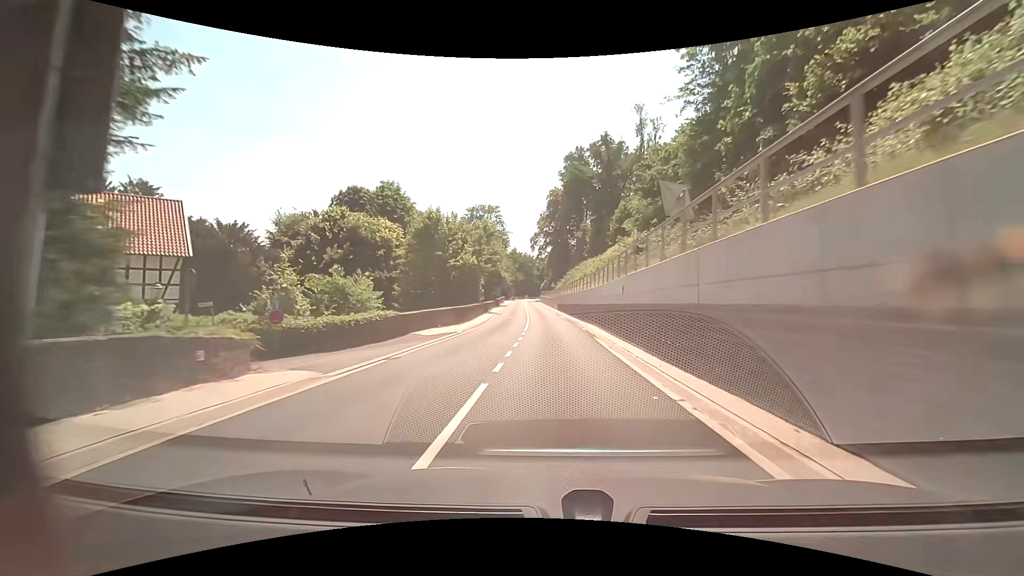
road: secondary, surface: asphalt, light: Day
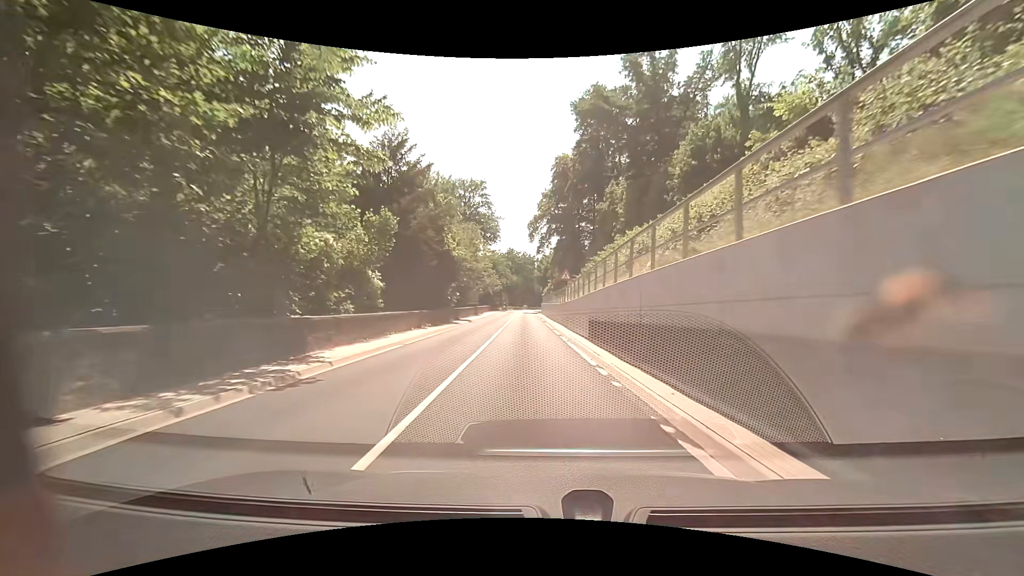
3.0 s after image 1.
(-0.1, +40.7) m; 0°
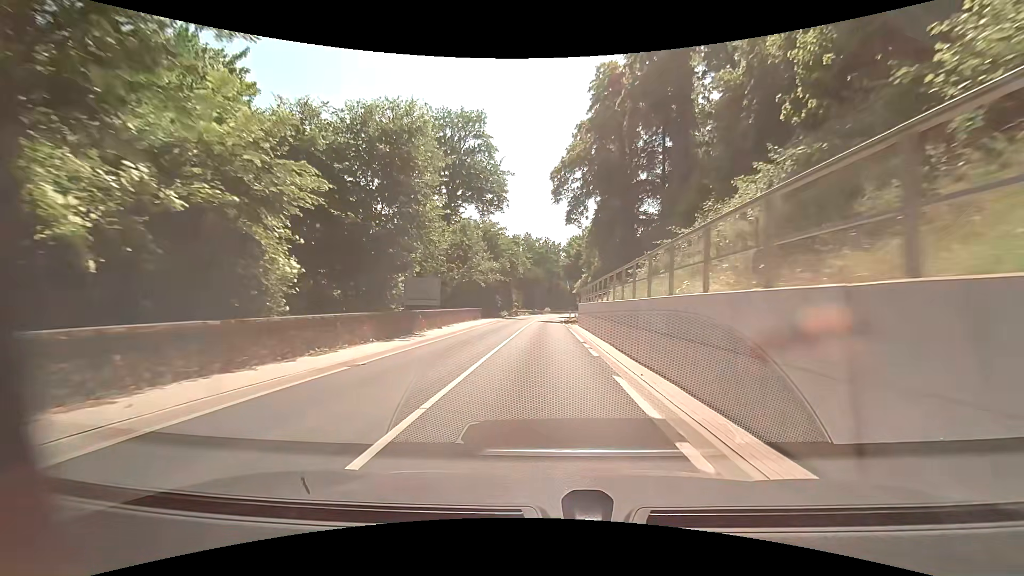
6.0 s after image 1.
(-1.4, +38.7) m; -3°
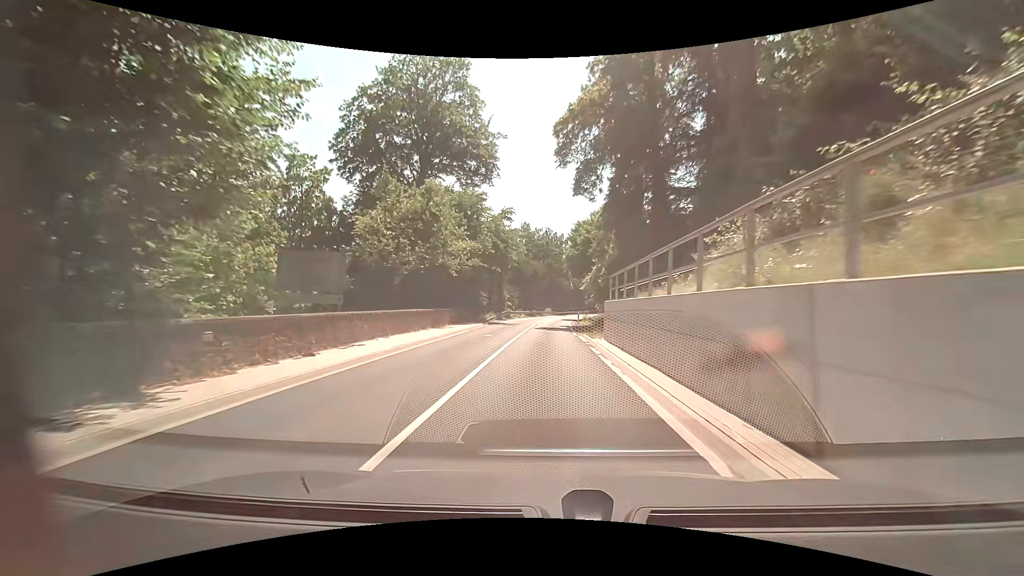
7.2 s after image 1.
(0.0, +15.3) m; 0°
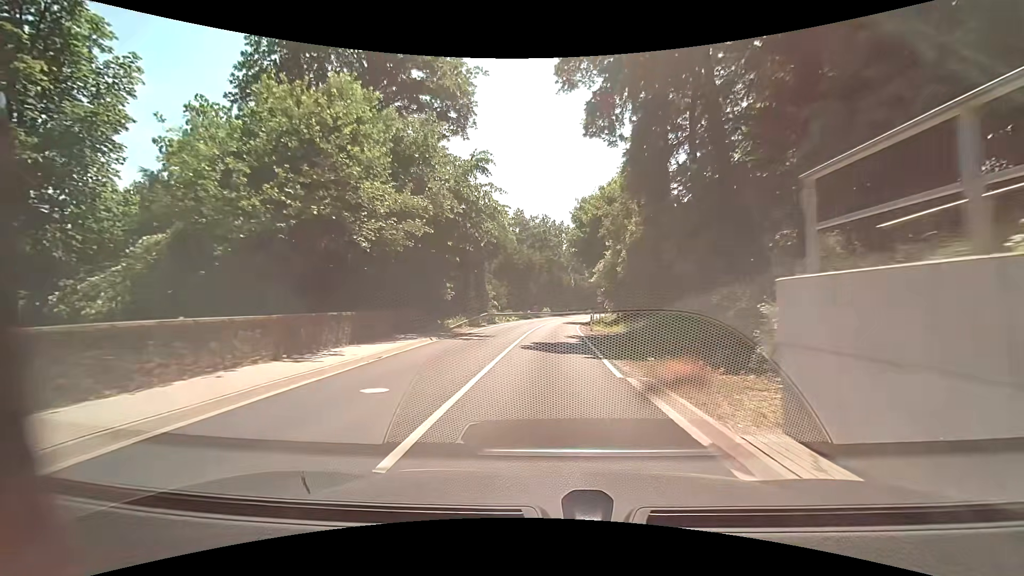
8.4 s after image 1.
(+0.1, +15.3) m; 0°
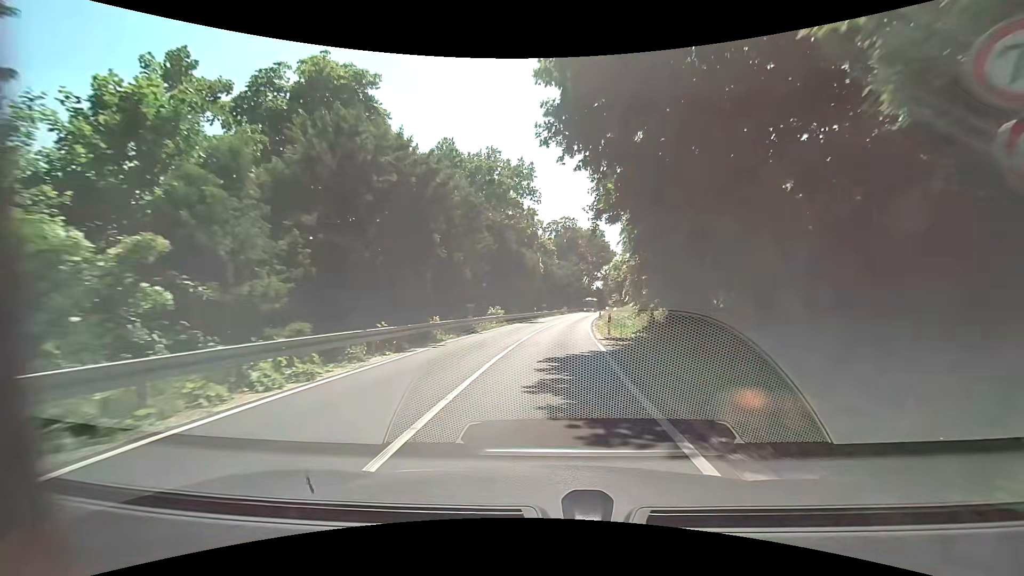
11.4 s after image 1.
(+1.3, +39.1) m; +3°
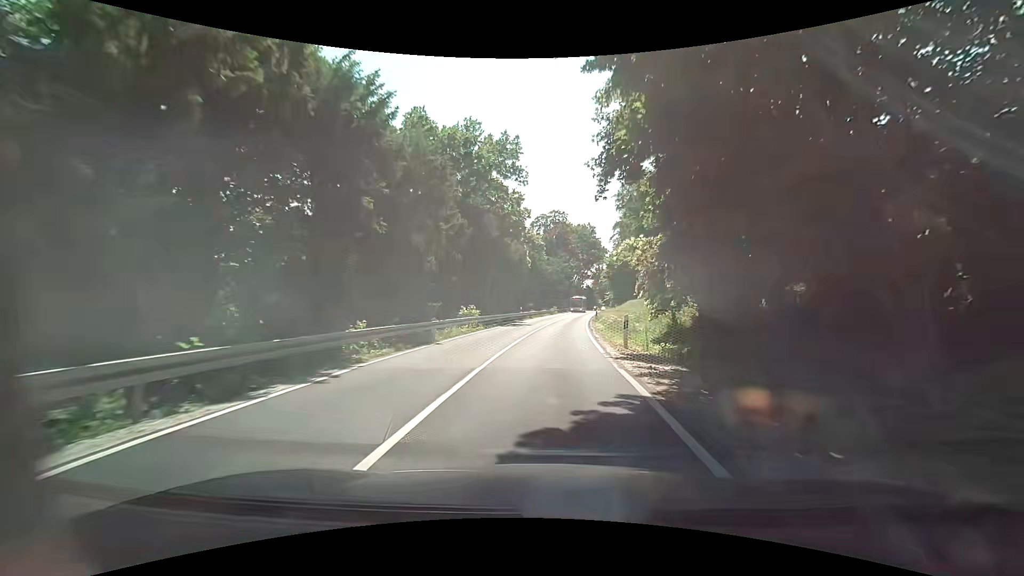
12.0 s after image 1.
(+0.1, +8.0) m; +1°
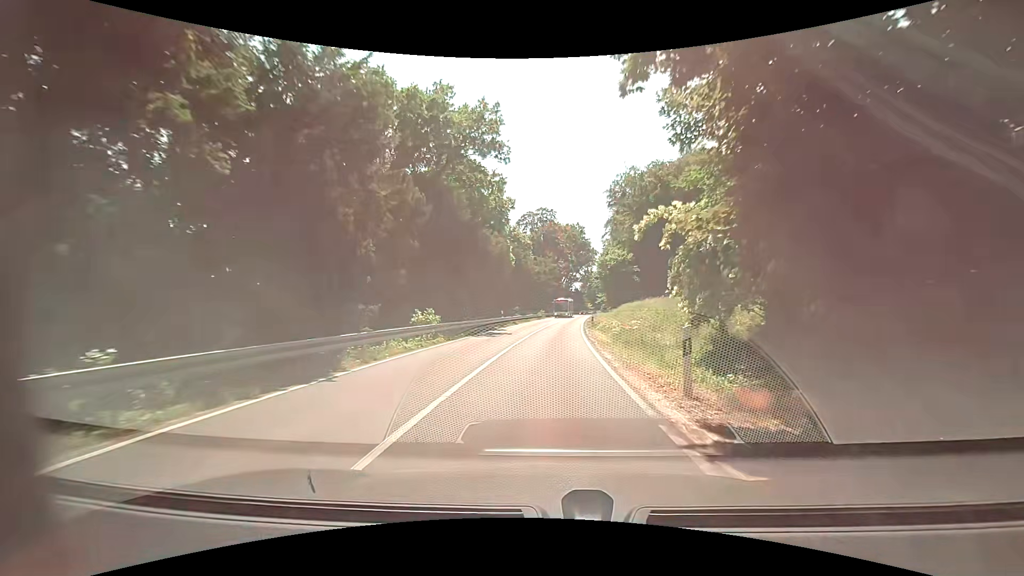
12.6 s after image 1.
(+0.2, +8.1) m; +2°
(0, +10) (+1, +20) (+1, +30) (+2, +40) (+3, +50) (+4, +60) (+5, +70) (+6, +80) (+7, +90) (+8, +100) m
